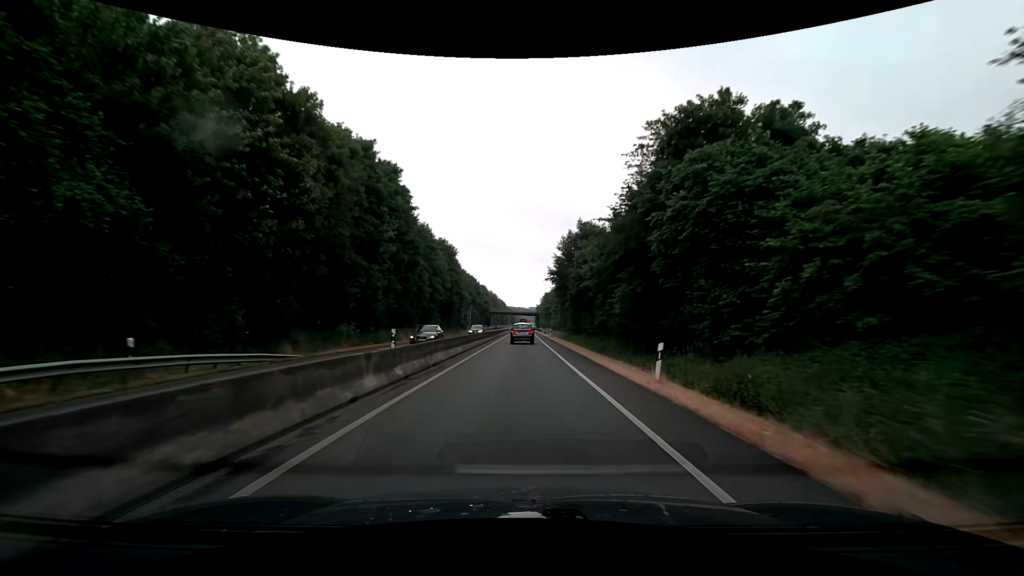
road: trunk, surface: asphalt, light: Day
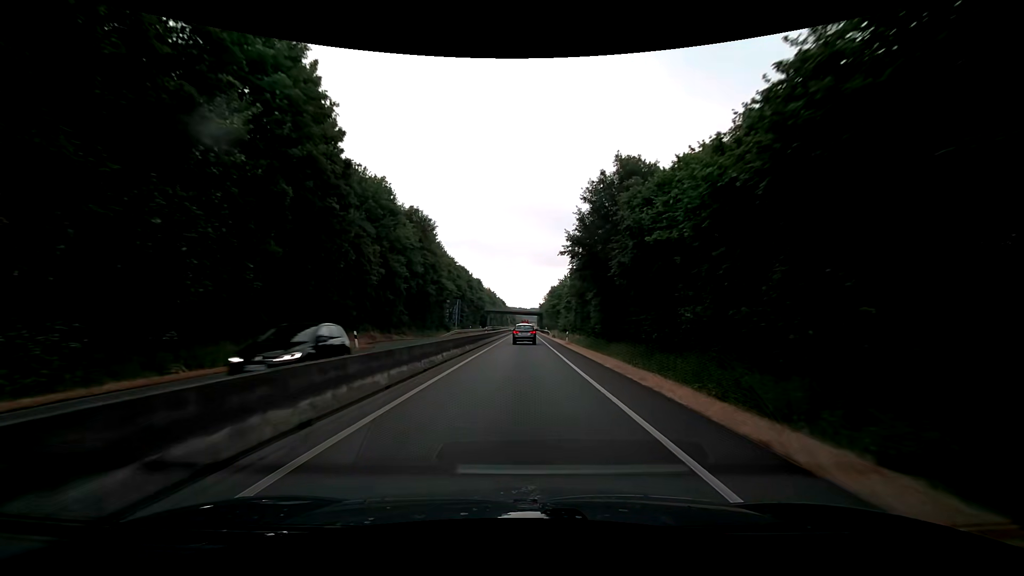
(0.0, +22.4) m; 0°
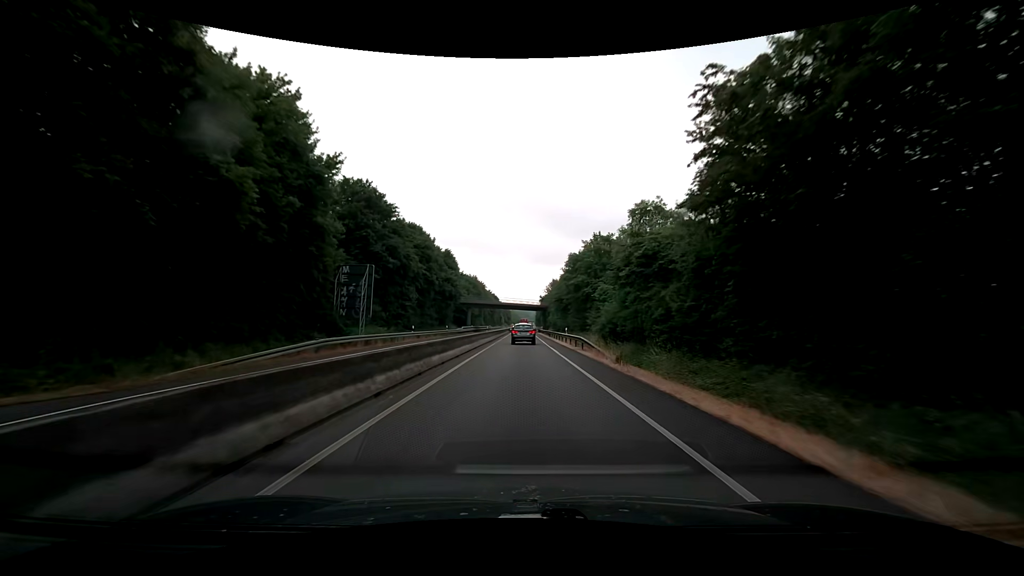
(+0.2, +45.4) m; +1°
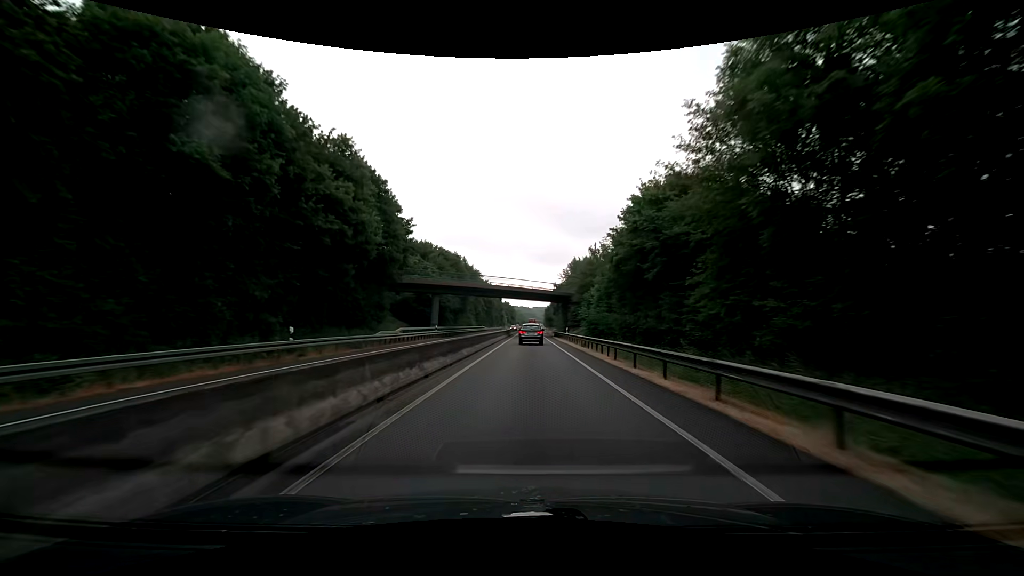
(-0.4, +45.0) m; -1°
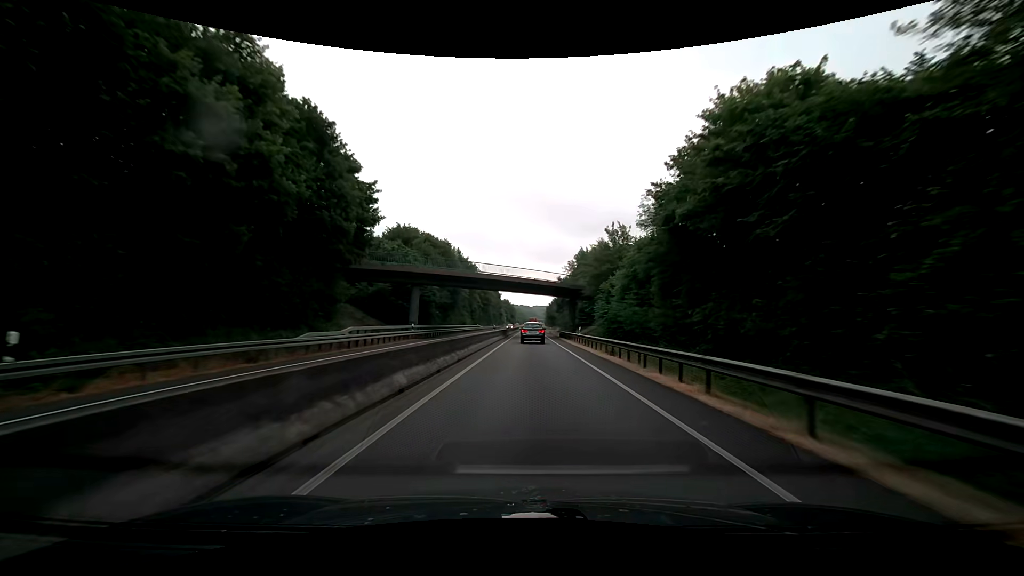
(0.0, +11.3) m; 0°
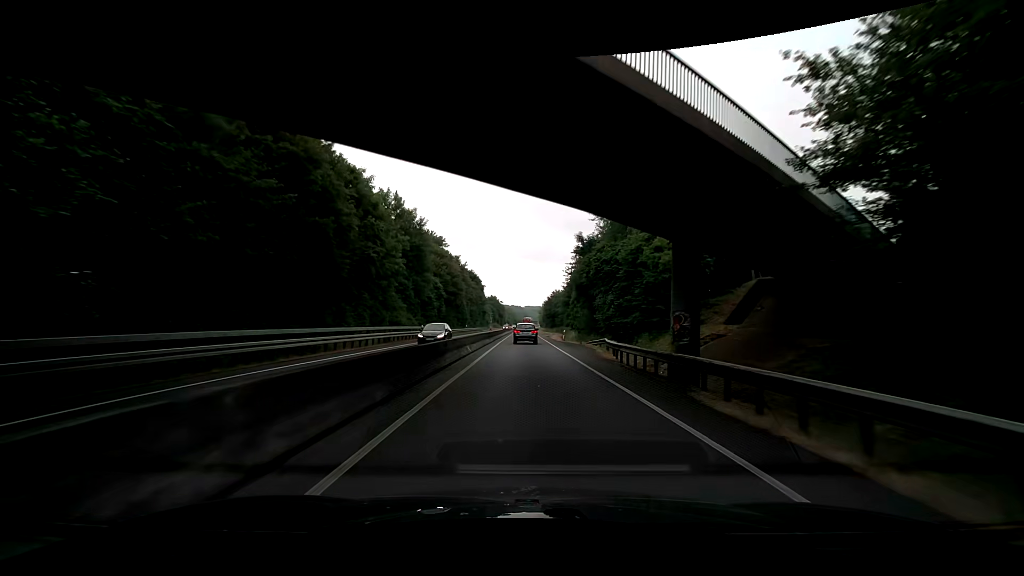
(+0.4, +45.3) m; +1°
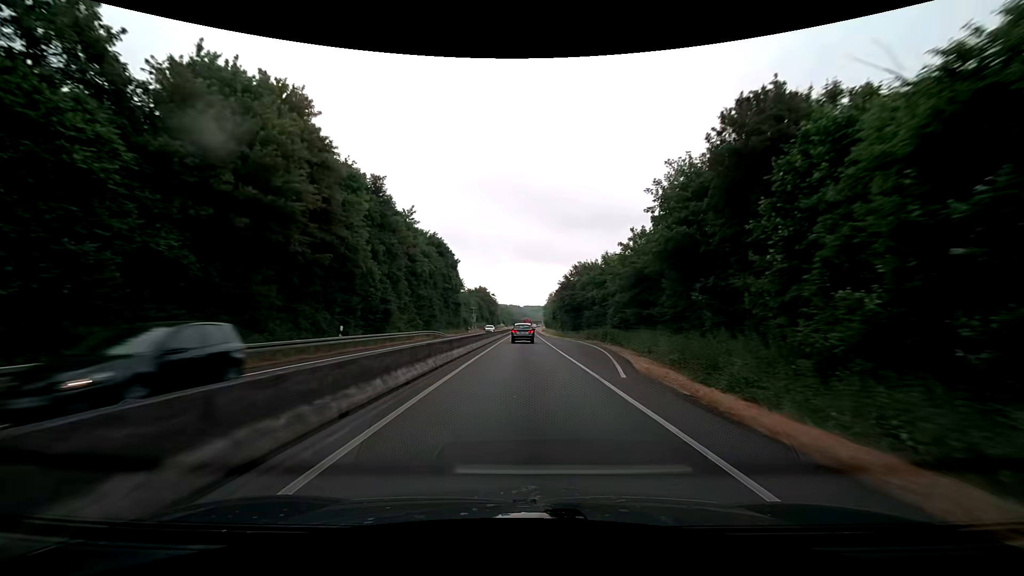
(0.0, +57.9) m; 0°
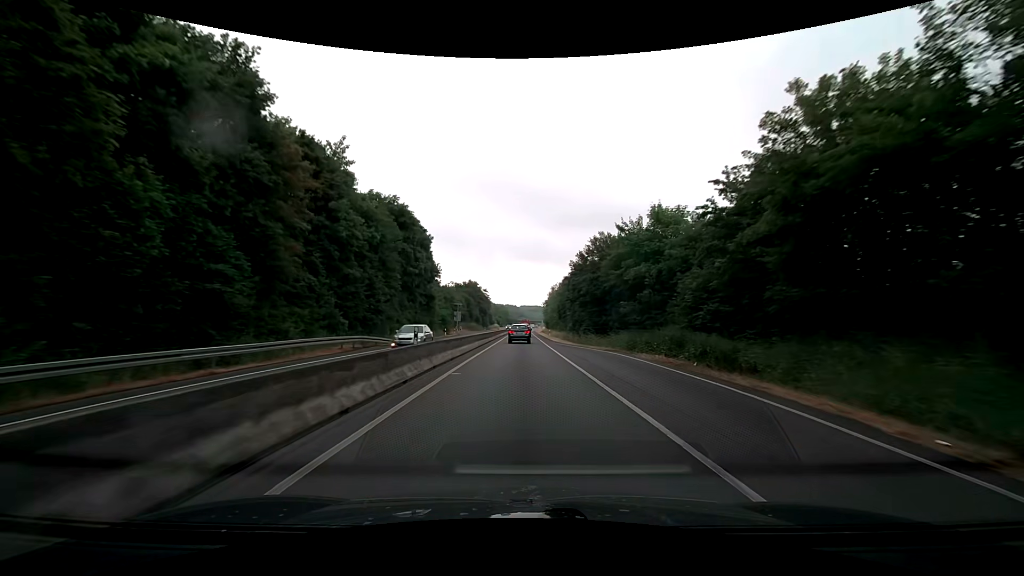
(+0.1, +23.9) m; +1°
(0, +10) (0, +20) (0, +30) (0, +40) (0, +50) (0, +60) (0, +70) (0, +80) (0, +90) (0, +100) m
